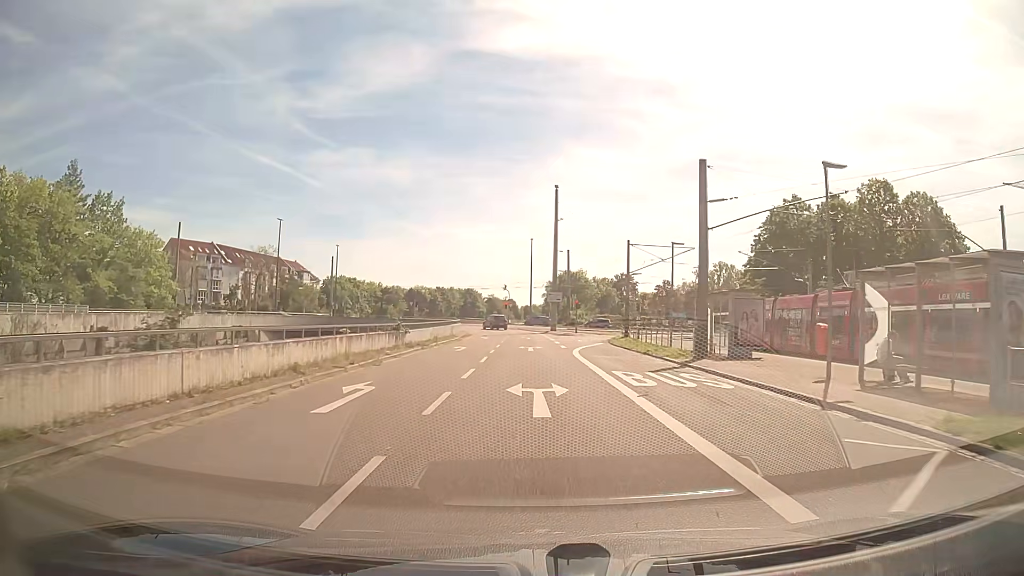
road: trunk_link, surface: asphalt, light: Day
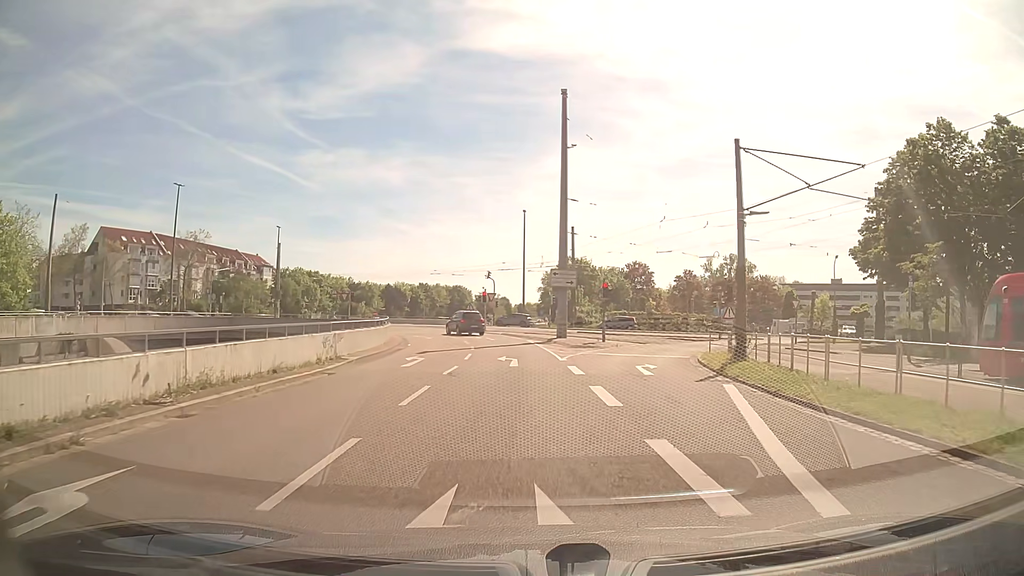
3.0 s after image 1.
(+0.2, +28.6) m; +1°
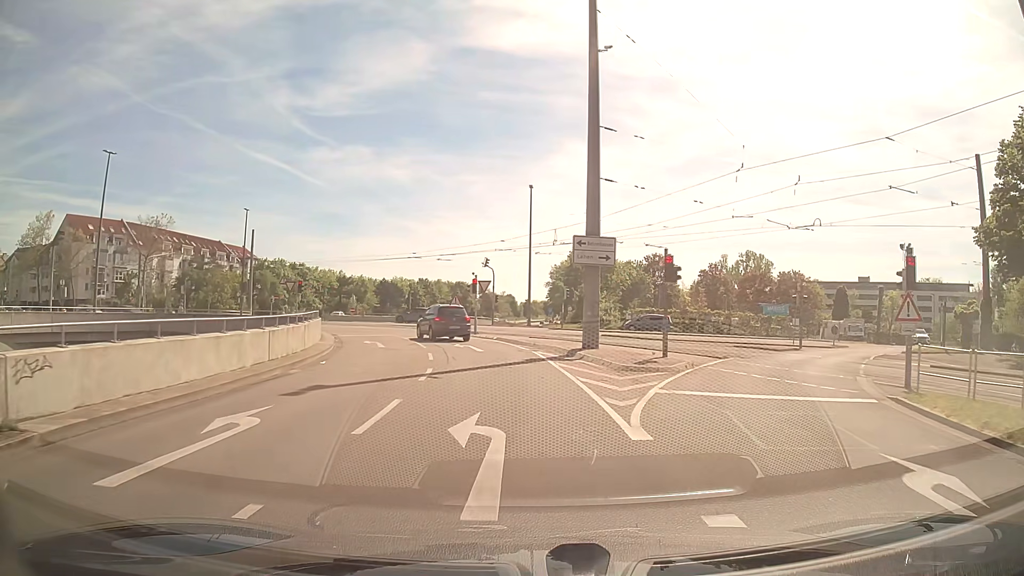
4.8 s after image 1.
(-0.1, +14.8) m; 0°
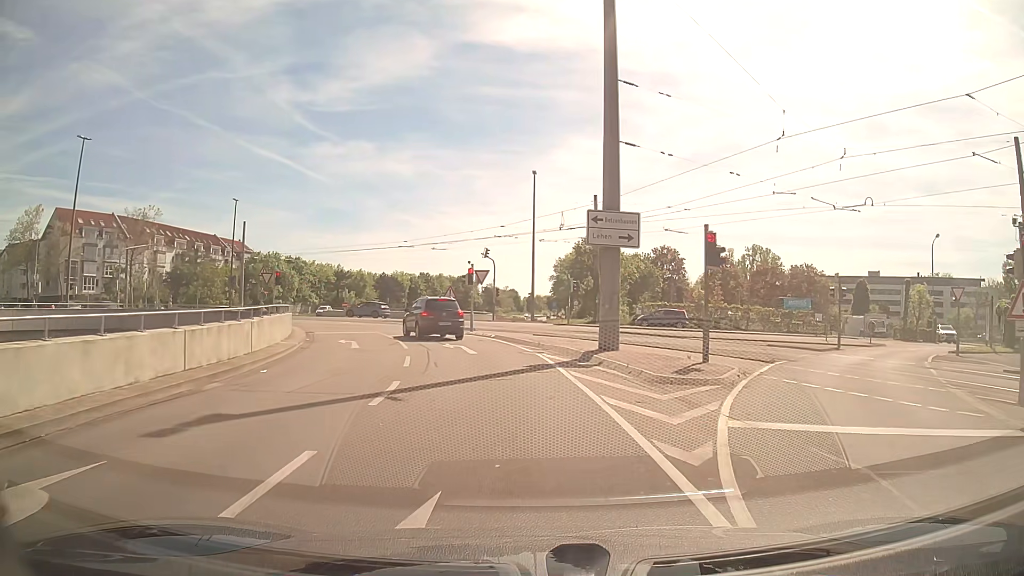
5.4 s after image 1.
(0.0, +4.5) m; 0°
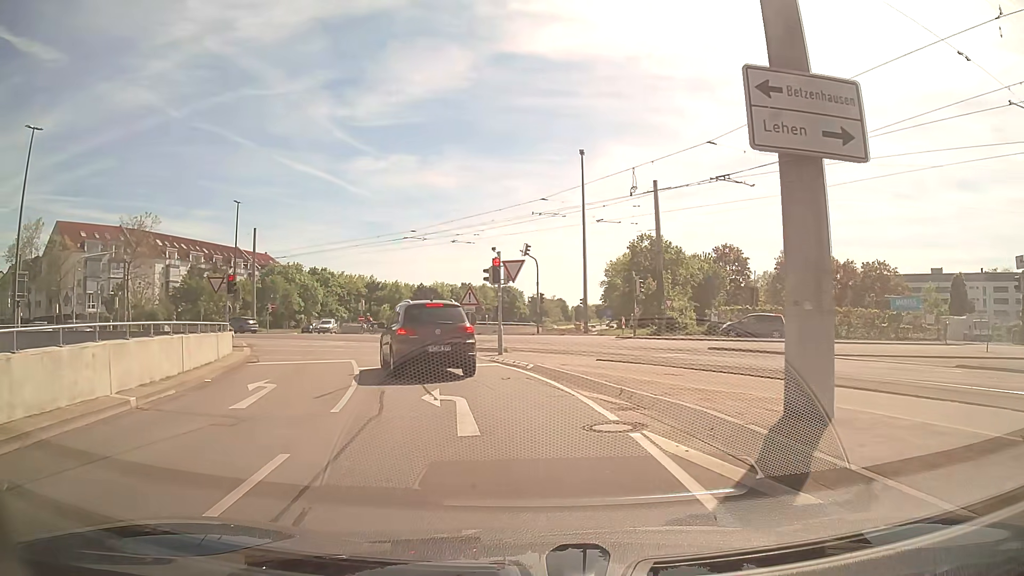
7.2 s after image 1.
(-0.3, +11.5) m; -4°
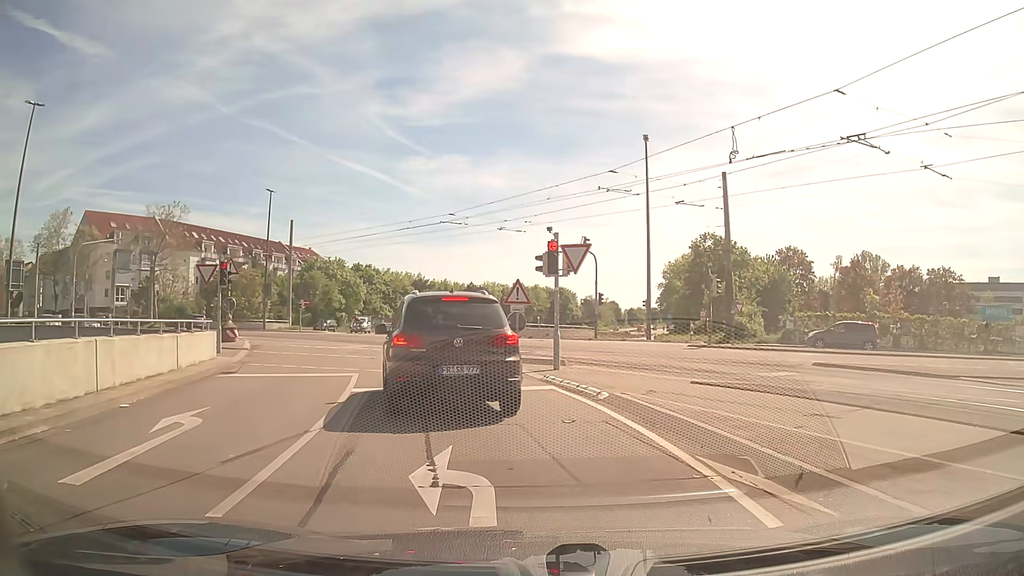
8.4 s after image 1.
(-0.2, +5.2) m; -5°
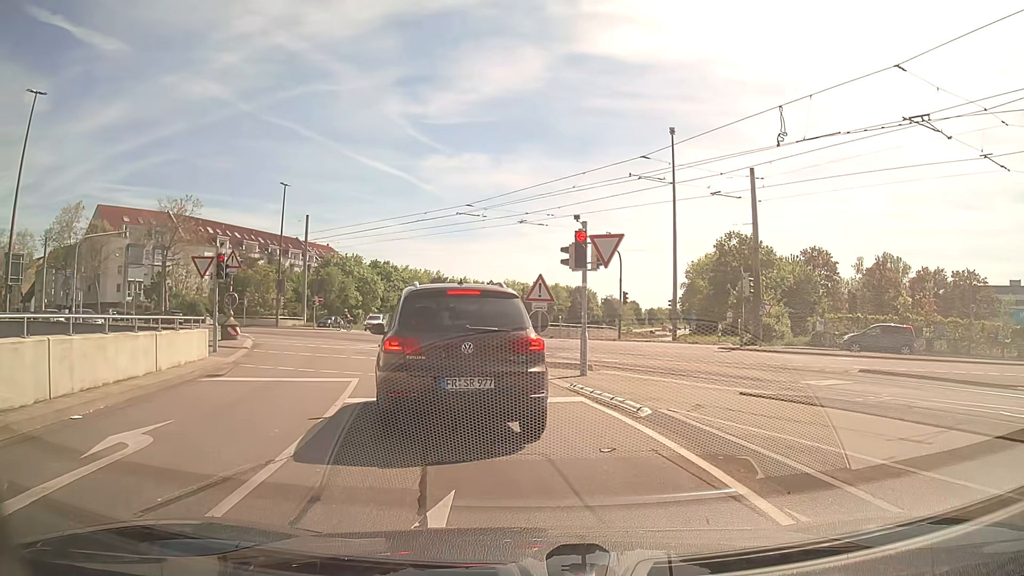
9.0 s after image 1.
(0.0, +1.7) m; 0°
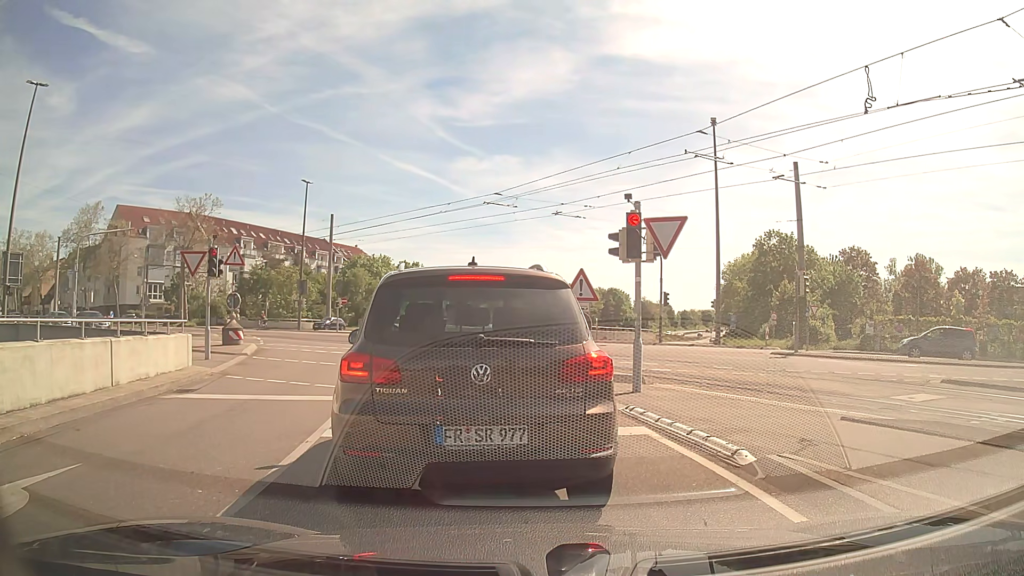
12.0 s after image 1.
(-0.1, +2.6) m; -1°
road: tertiary_link
